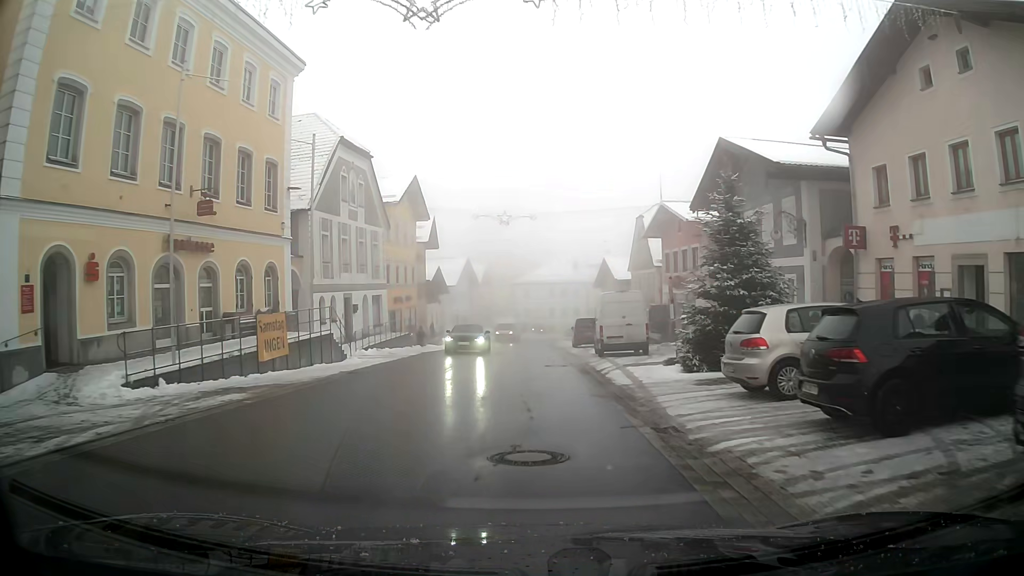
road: primary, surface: asphalt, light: Day
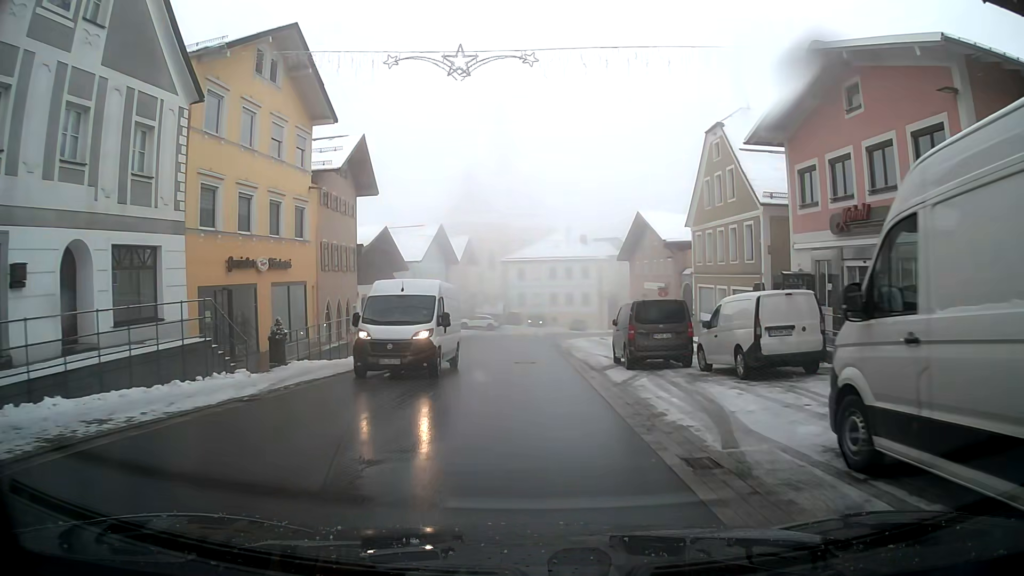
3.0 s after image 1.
(0.0, +25.4) m; 0°
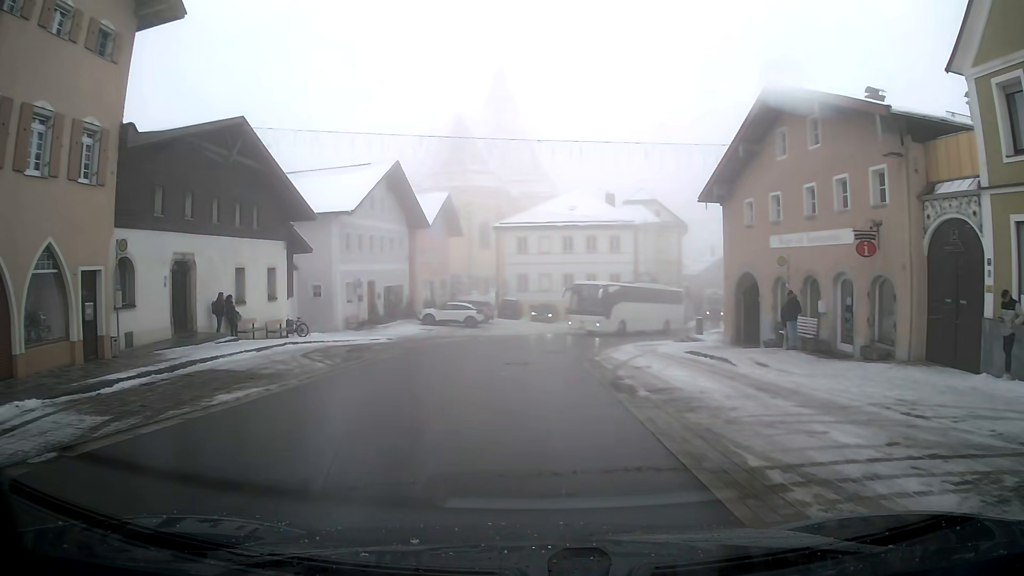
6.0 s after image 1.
(-0.1, +25.9) m; 0°
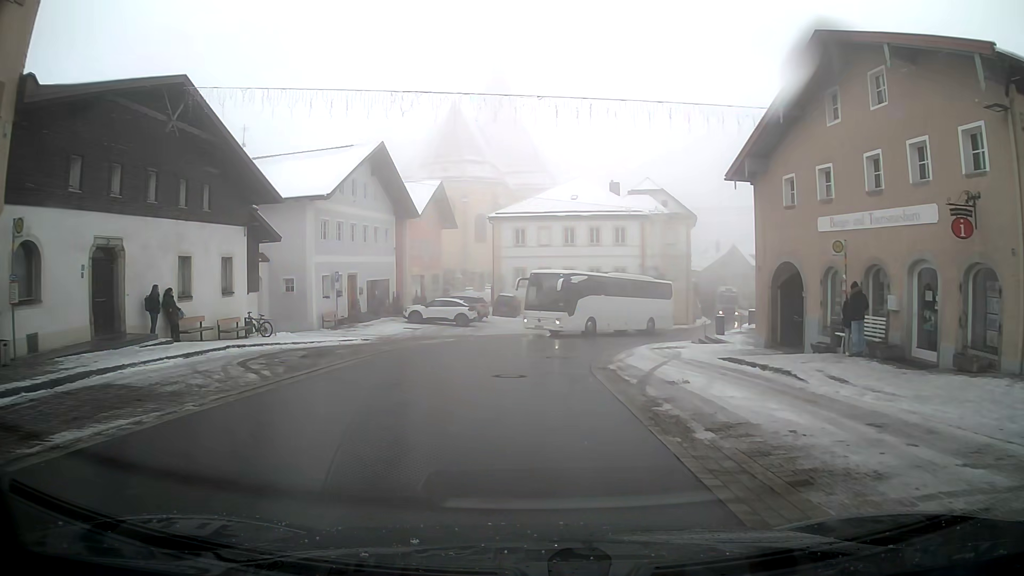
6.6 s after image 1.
(0.0, +4.4) m; 0°
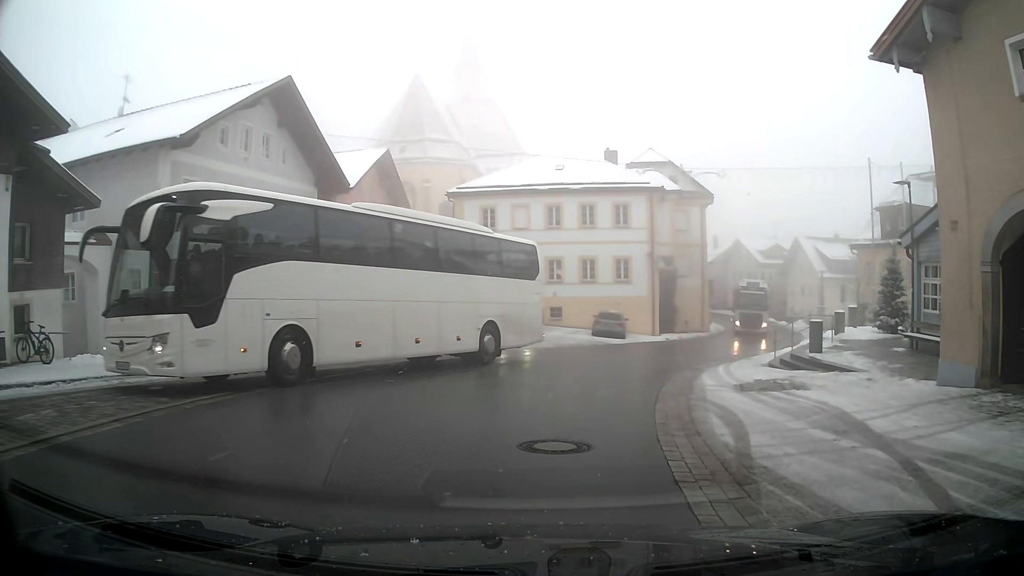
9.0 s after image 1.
(+0.2, +13.1) m; +2°
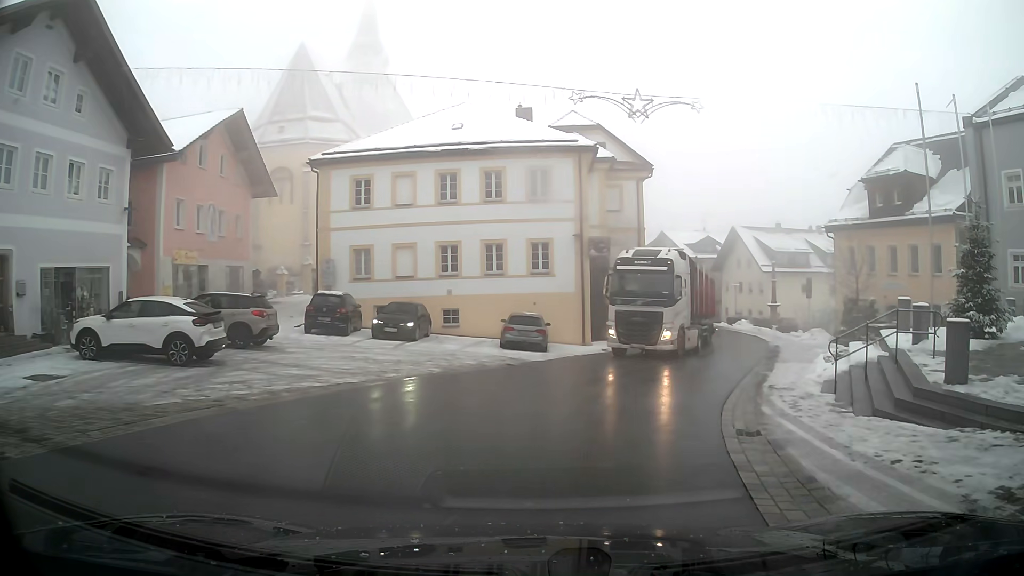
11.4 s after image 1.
(+0.7, +10.5) m; +10°
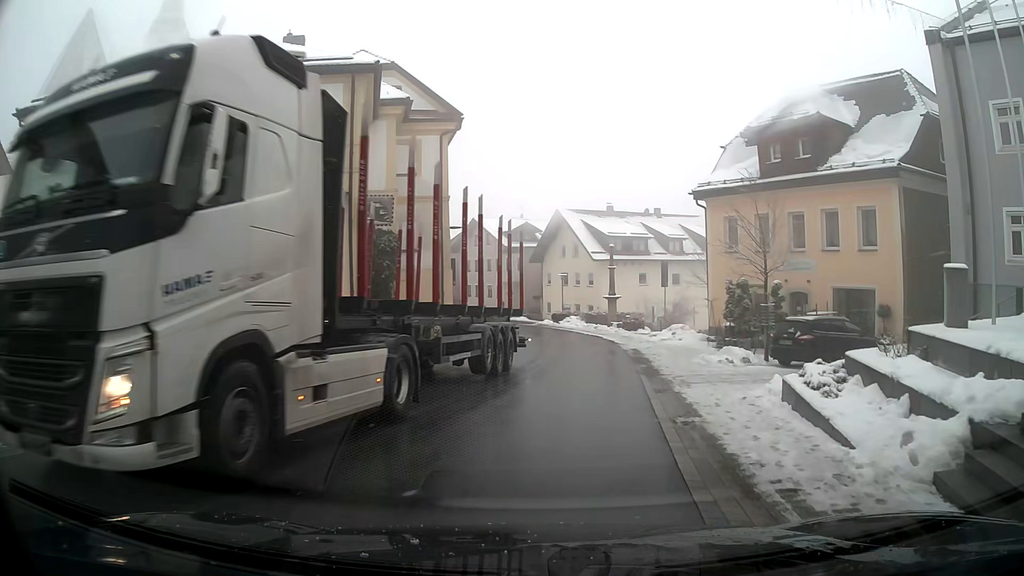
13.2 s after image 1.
(+1.5, +10.2) m; +16°
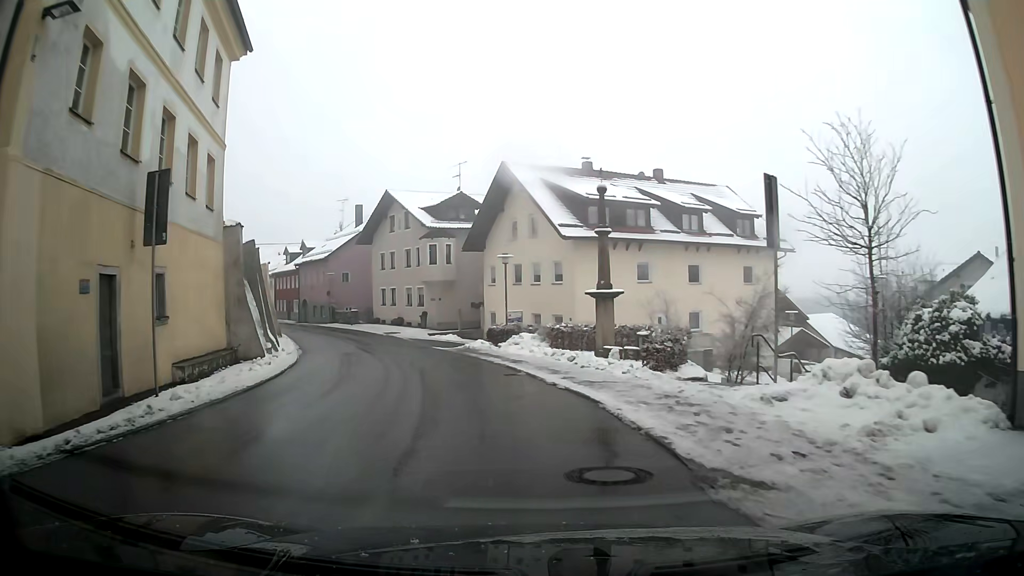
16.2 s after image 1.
(+0.9, +24.3) m; 0°
(-1, +10) (-3, +20) (-6, +29) (-10, +38) (-14, +47) (-20, +56) (-25, +64) (-31, +72) (-36, +81) (-42, +89) m
